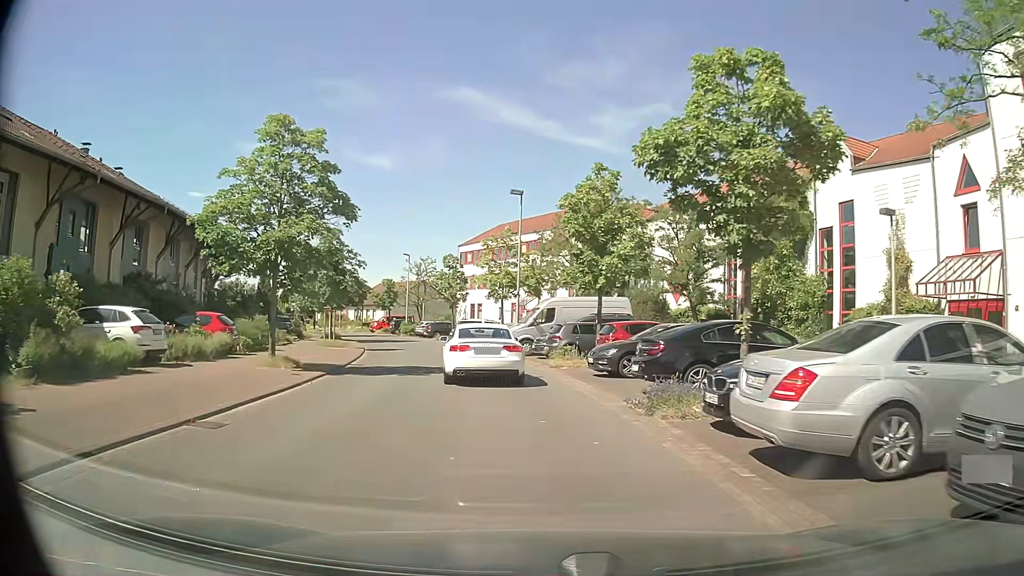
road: residential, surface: asphalt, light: Day
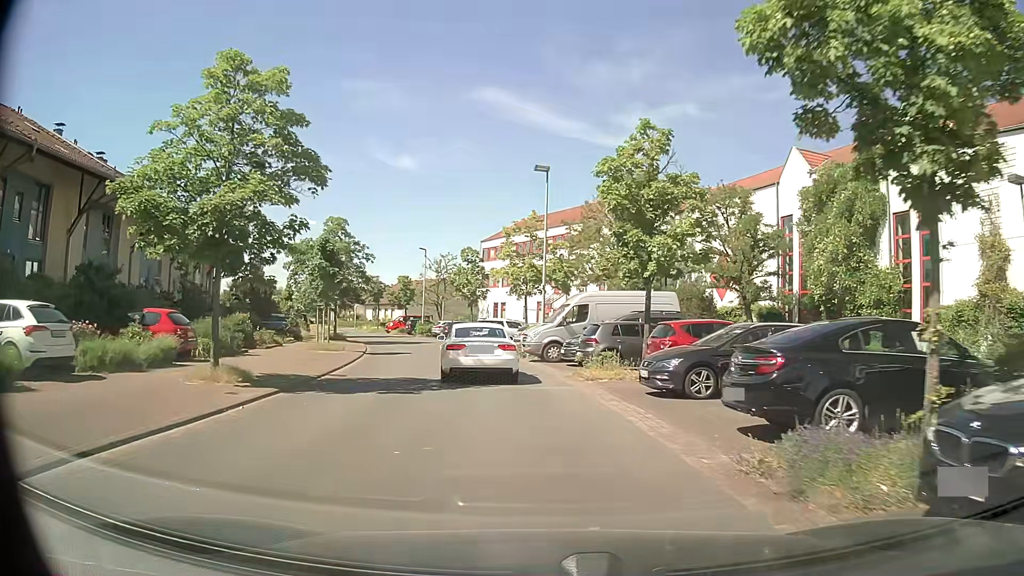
(-0.1, +5.1) m; -2°
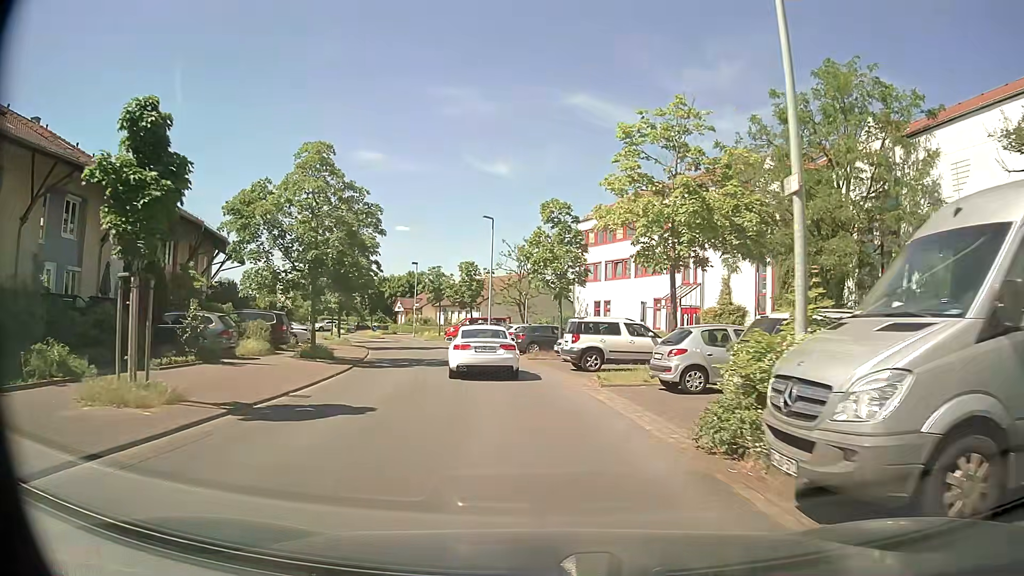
(-1.5, +20.2) m; -8°
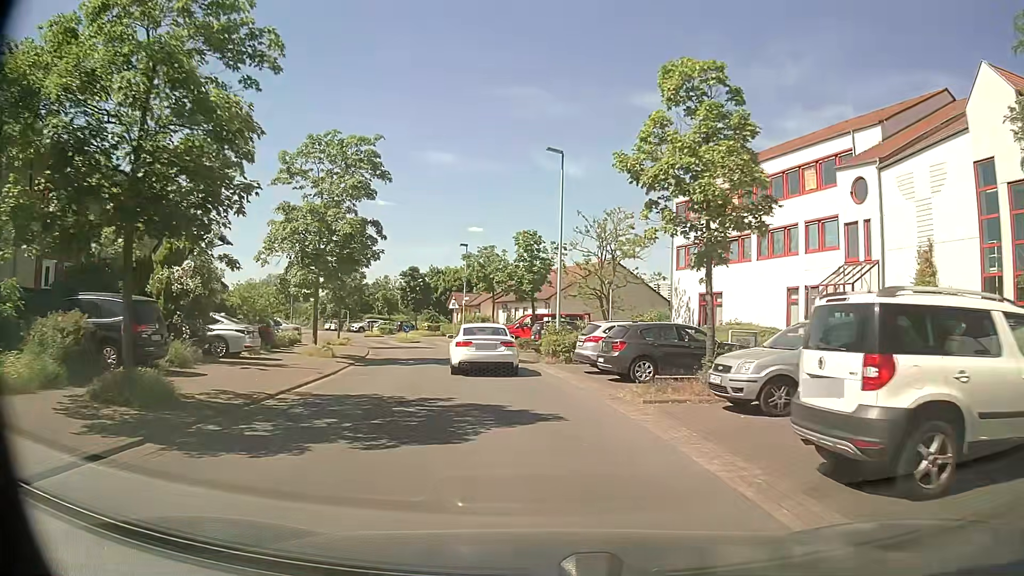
(-0.9, +15.8) m; -6°
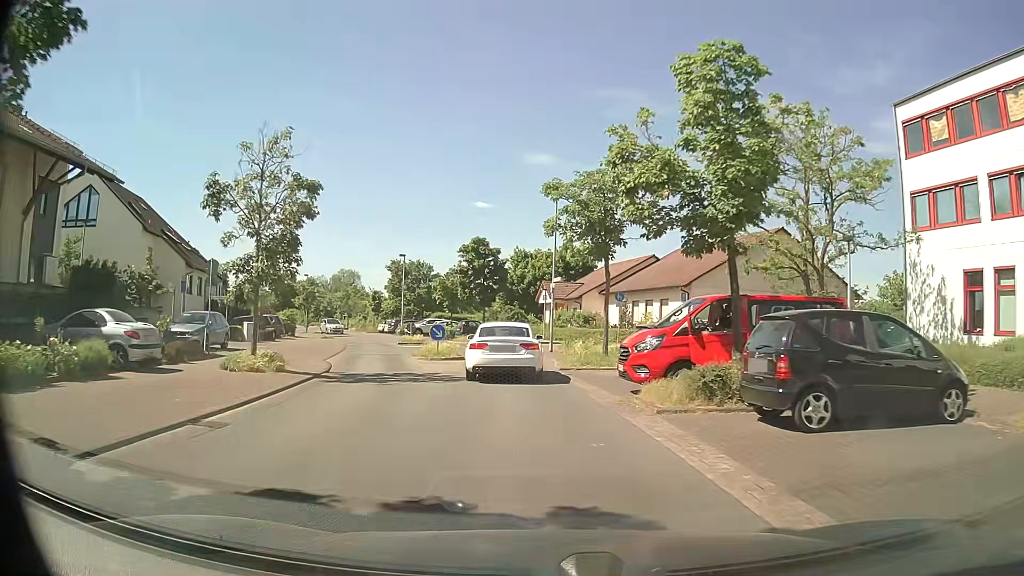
(-1.8, +22.8) m; -9°
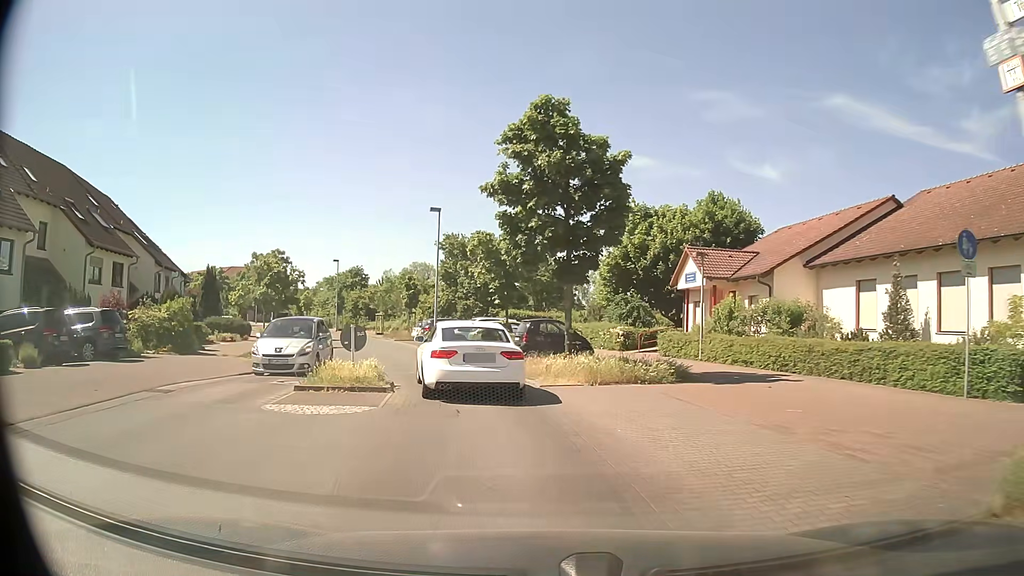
(-1.5, +27.5) m; -8°
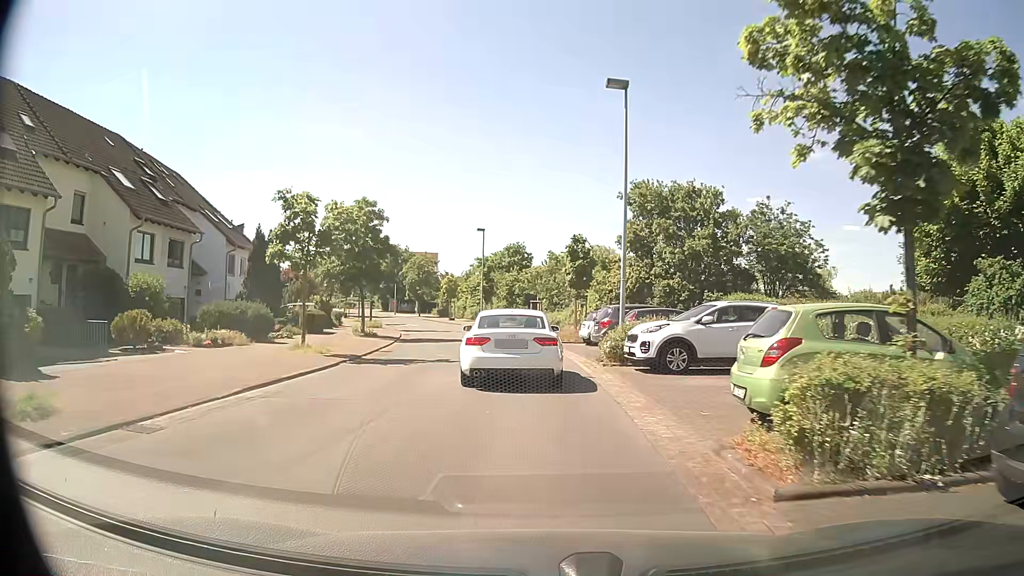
(-2.9, +19.4) m; -16°
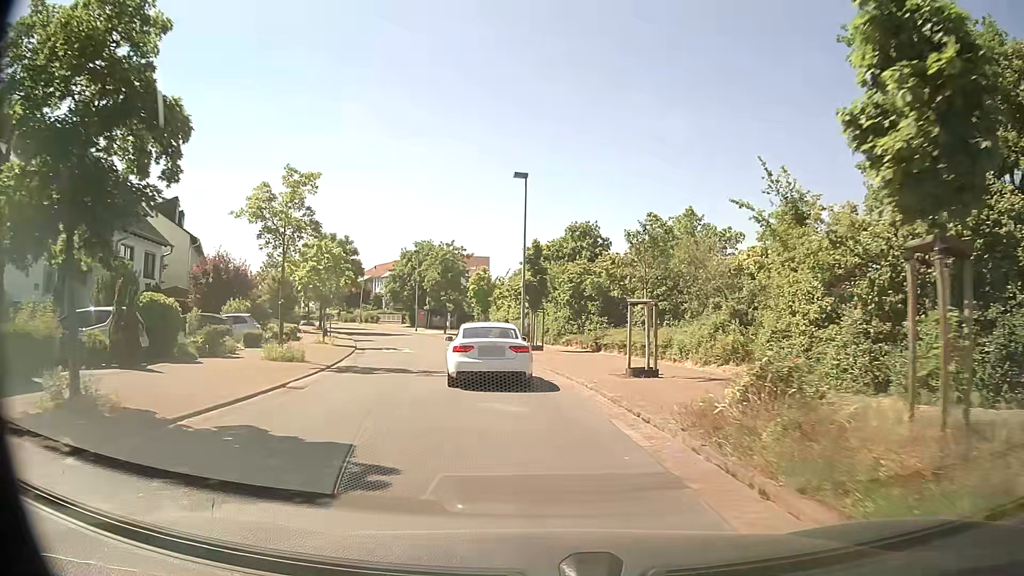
(-1.0, +25.3) m; -5°
(0, +10) (-1, +20) (-3, +30) (-6, +39) (-9, +49) (-12, +58) (-16, +67) (-21, +77) (-25, +86) (-29, +94) m
